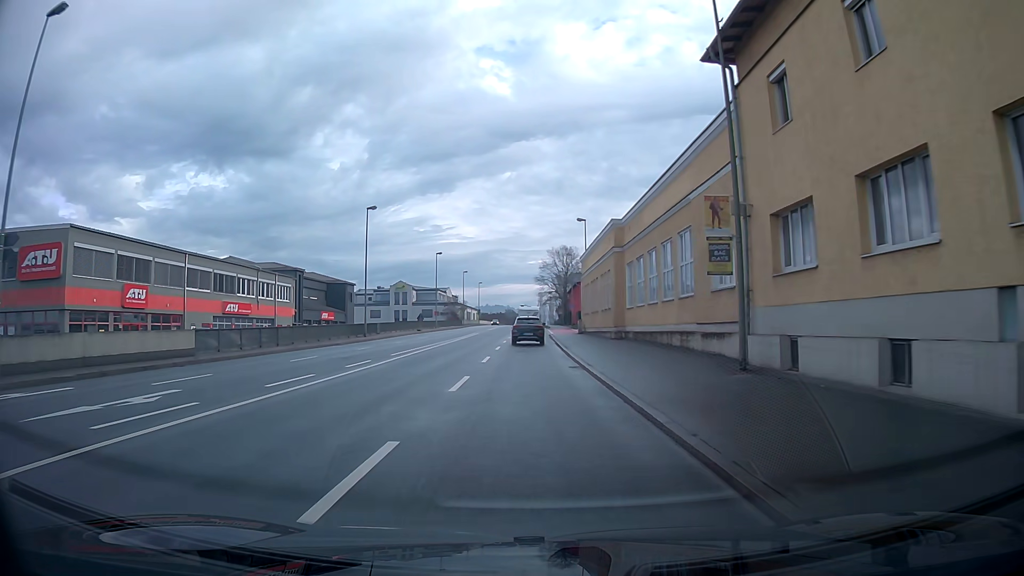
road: primary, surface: asphalt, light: Day
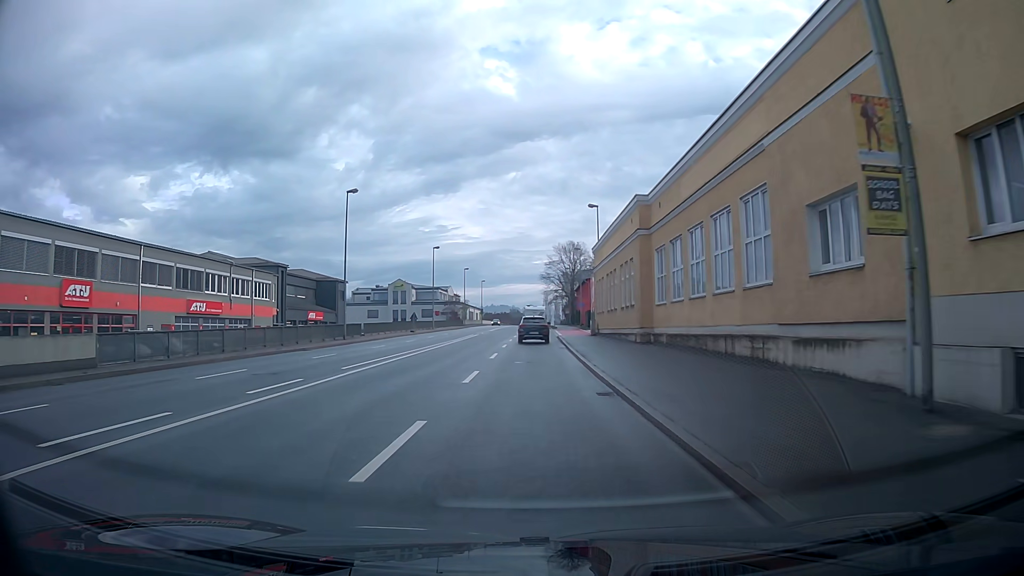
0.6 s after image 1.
(0.0, +7.4) m; 0°
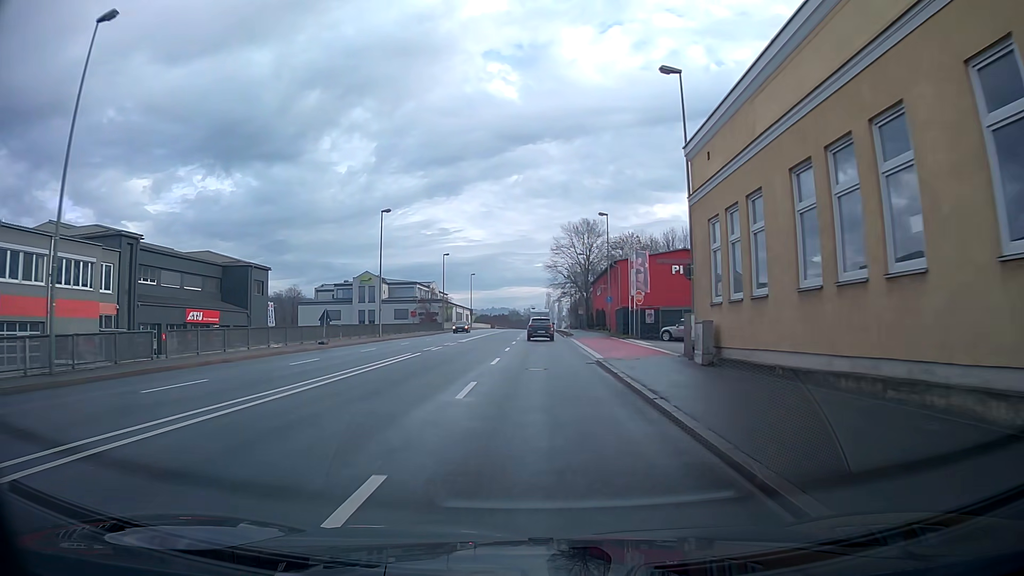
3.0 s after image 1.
(0.0, +30.5) m; 0°
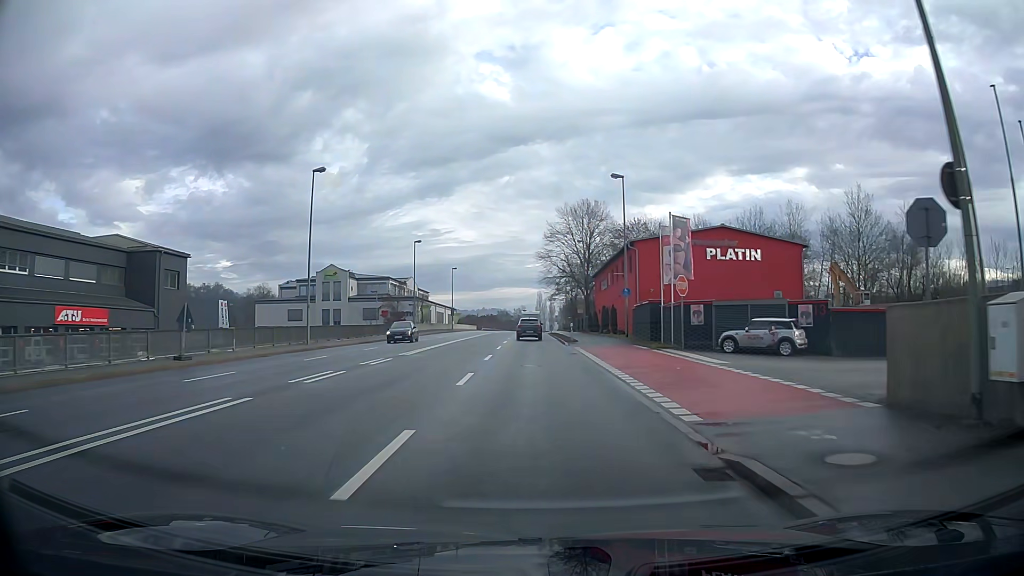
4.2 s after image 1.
(+0.1, +15.7) m; +1°
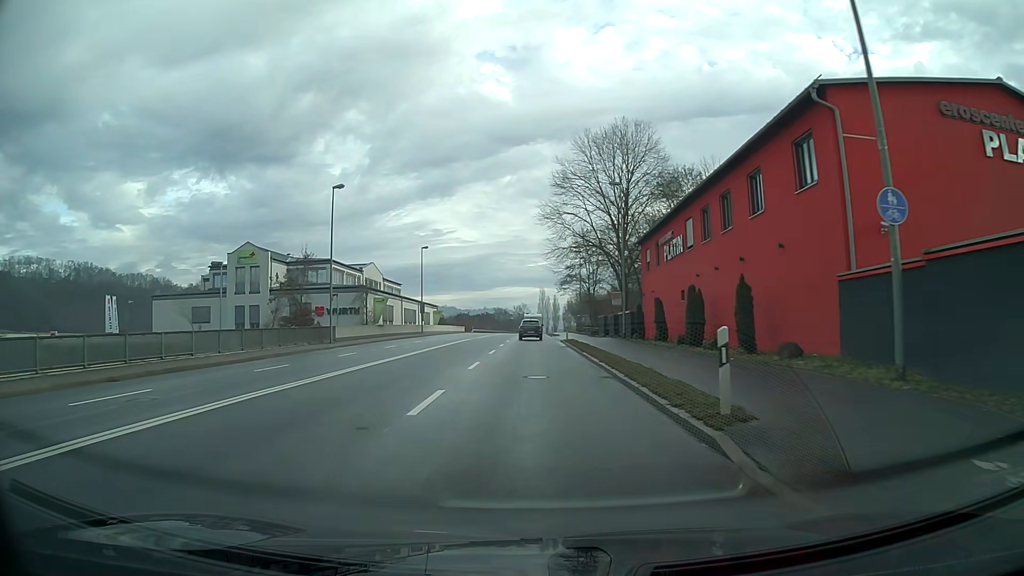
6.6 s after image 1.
(0.0, +31.7) m; 0°
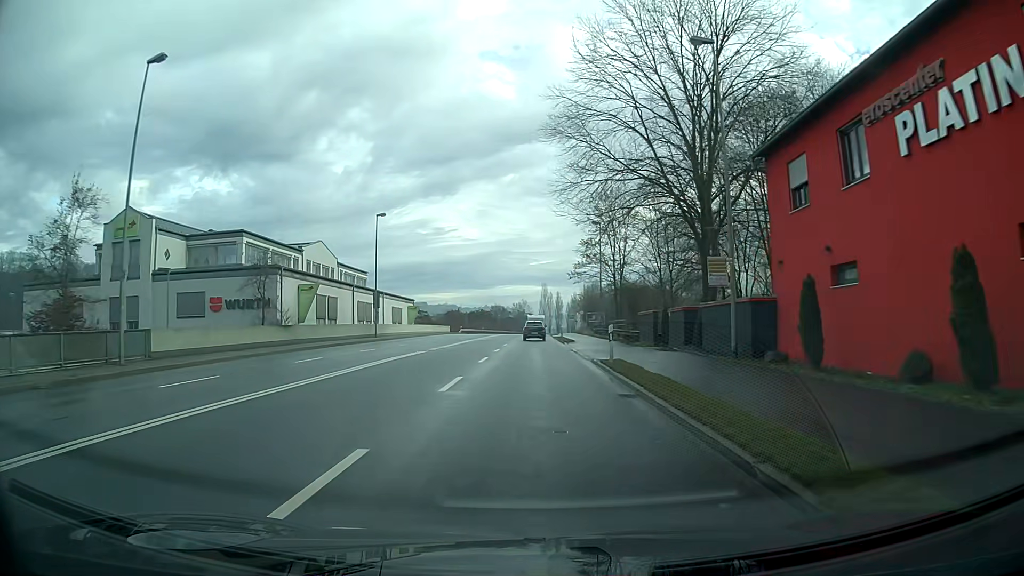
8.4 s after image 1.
(0.0, +23.9) m; 0°
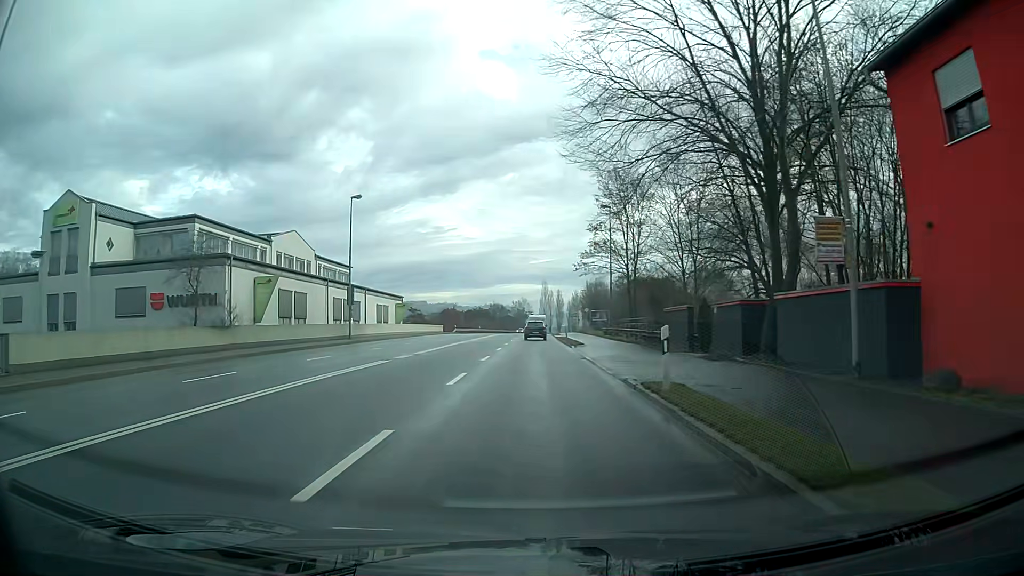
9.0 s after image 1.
(0.0, +8.0) m; 0°
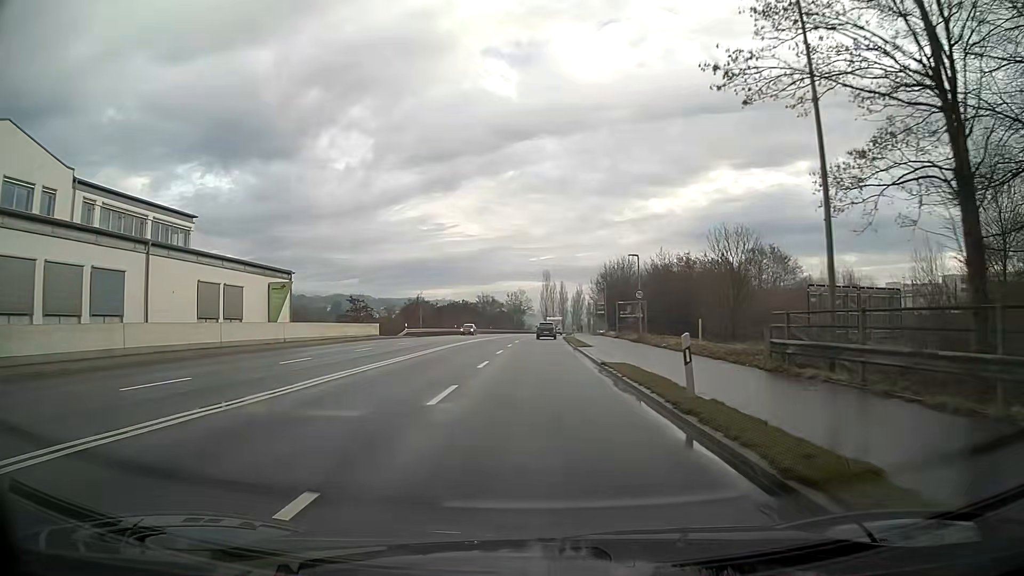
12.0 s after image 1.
(+0.1, +39.2) m; 0°
